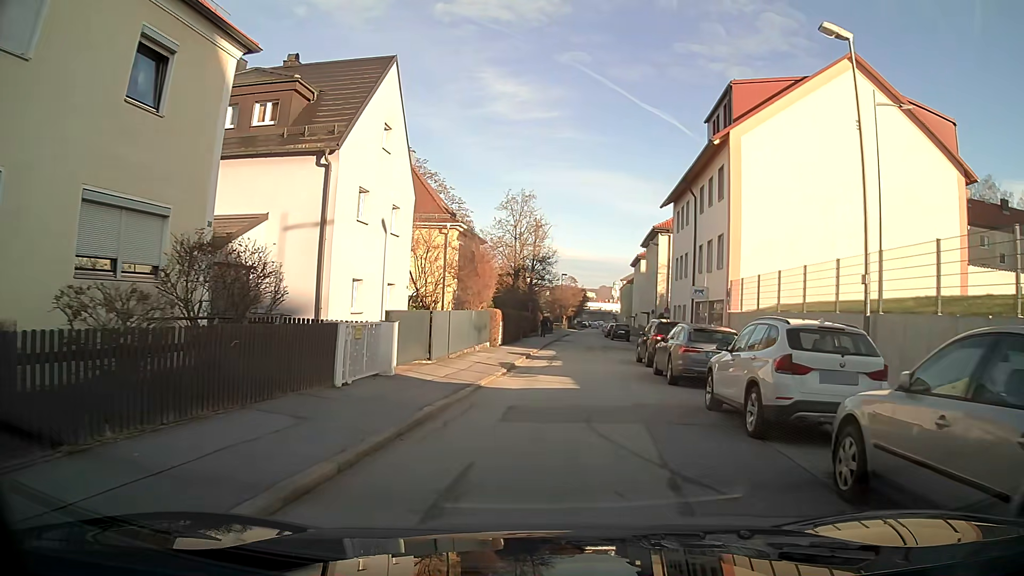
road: residential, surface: asphalt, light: Day
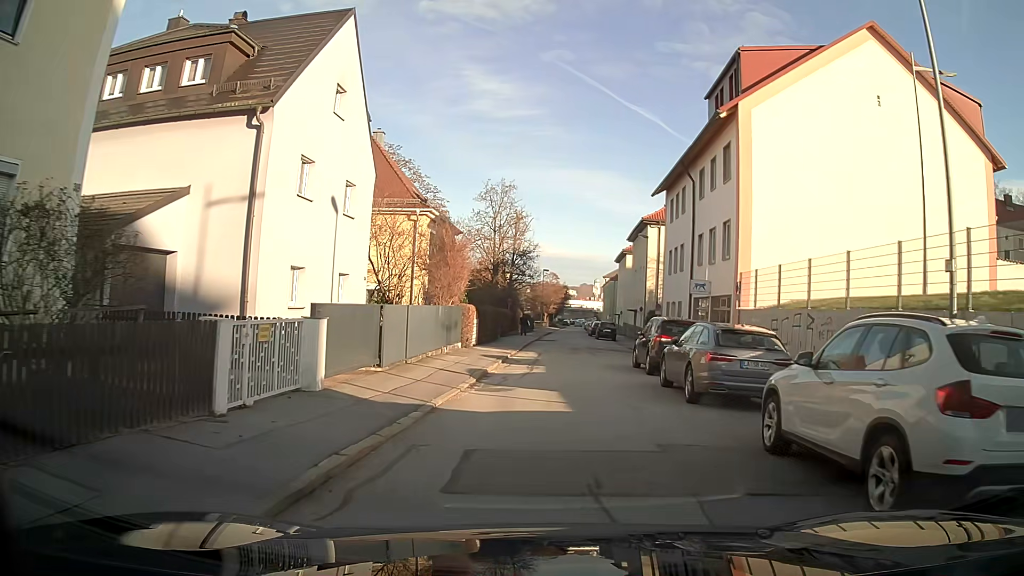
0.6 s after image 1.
(+0.1, +3.9) m; +2°
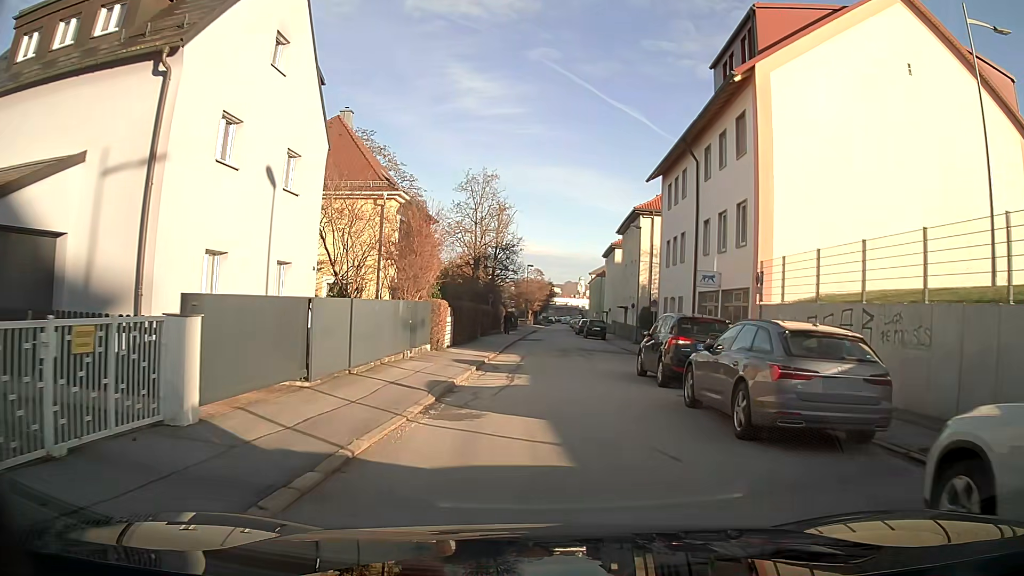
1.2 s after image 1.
(0.0, +4.0) m; +1°
(0, +10) (0, +20) (0, +30) (+1, +40) (+1, +50) (+1, +60) (+1, +70) (+2, +80) (+2, +90) (+3, +100) m
